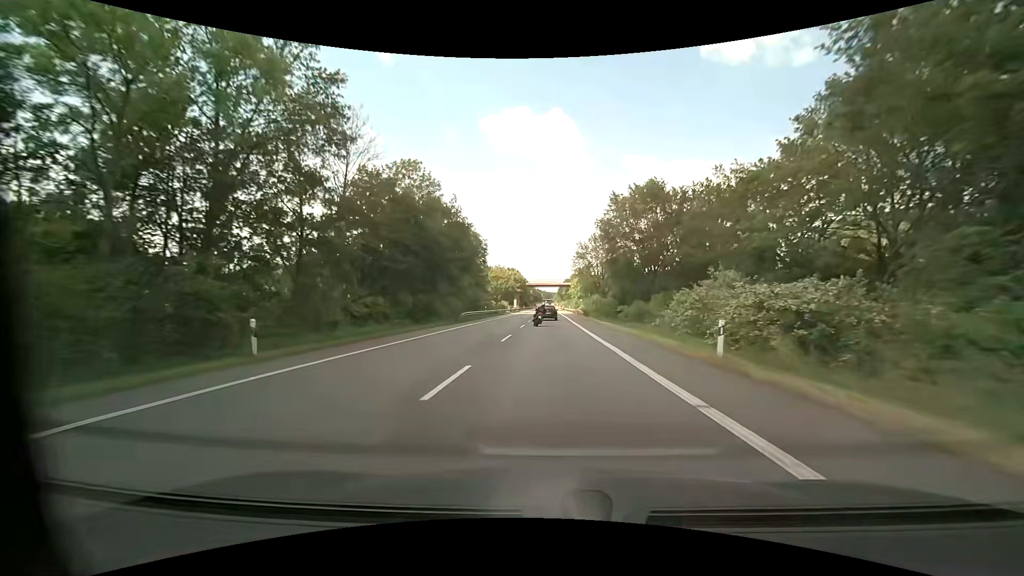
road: primary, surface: asphalt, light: Day
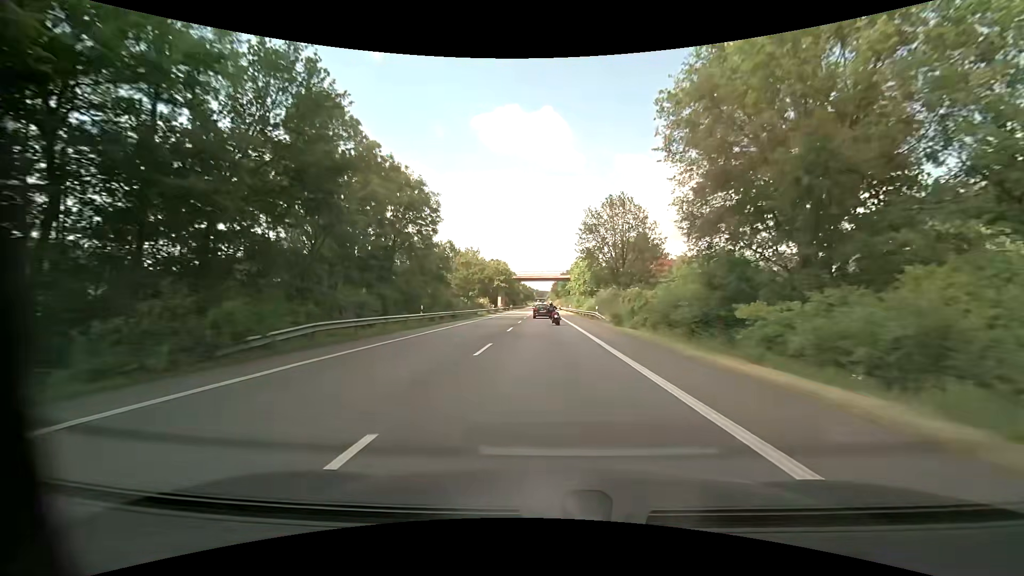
(+0.2, +30.3) m; +1°
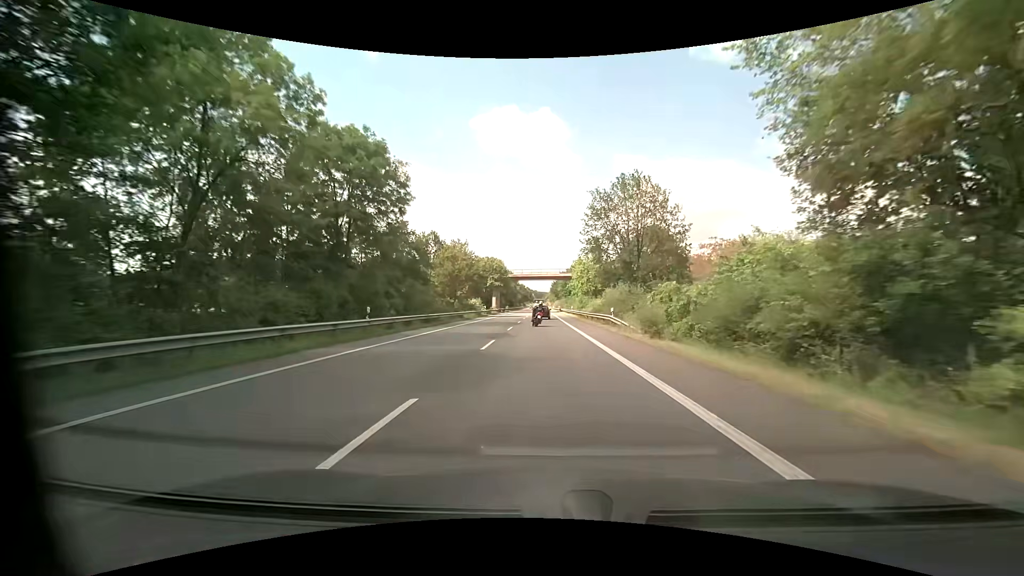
(0.0, +10.0) m; 0°
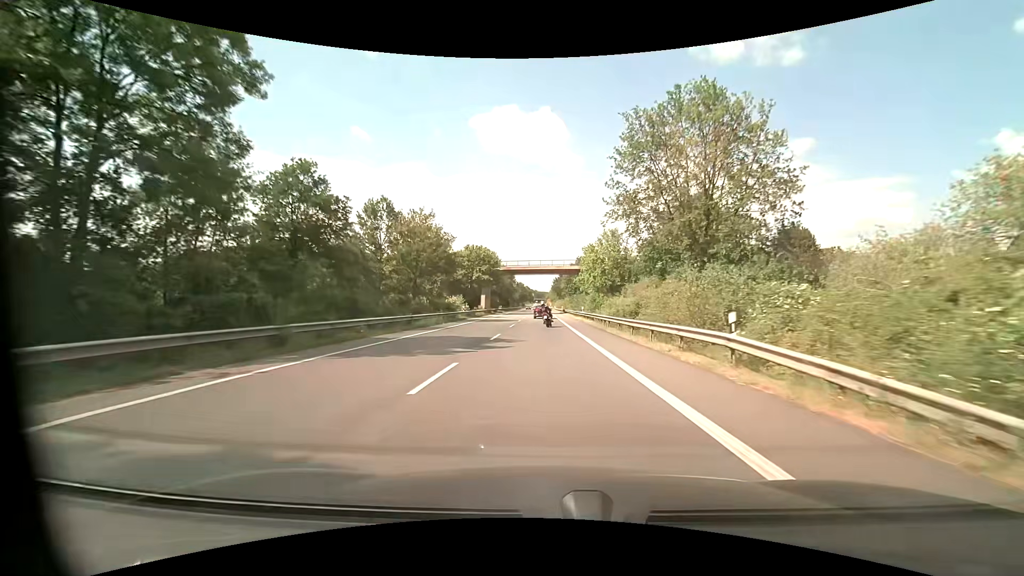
(-0.1, +20.0) m; 0°
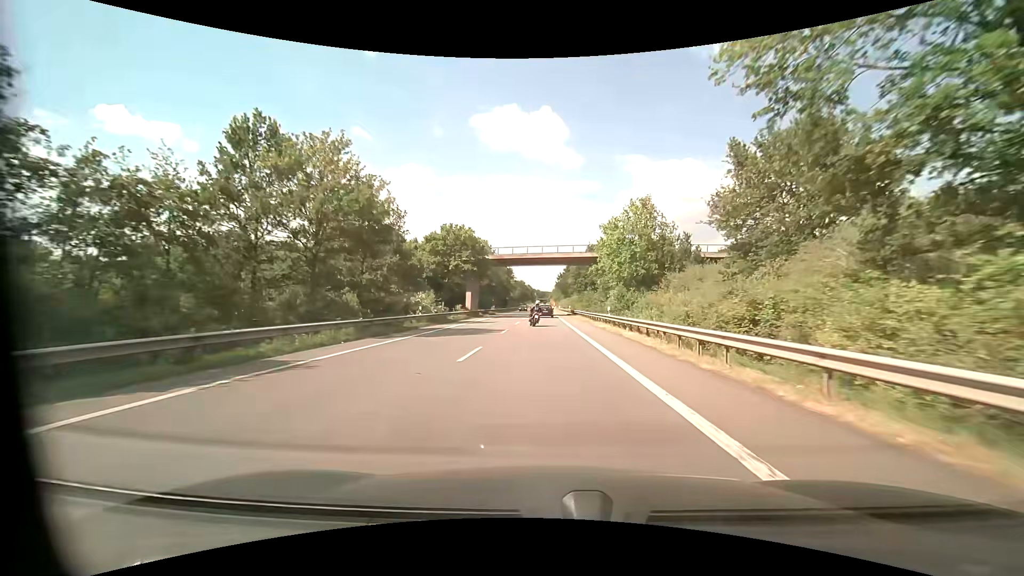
(-0.1, +19.8) m; -1°
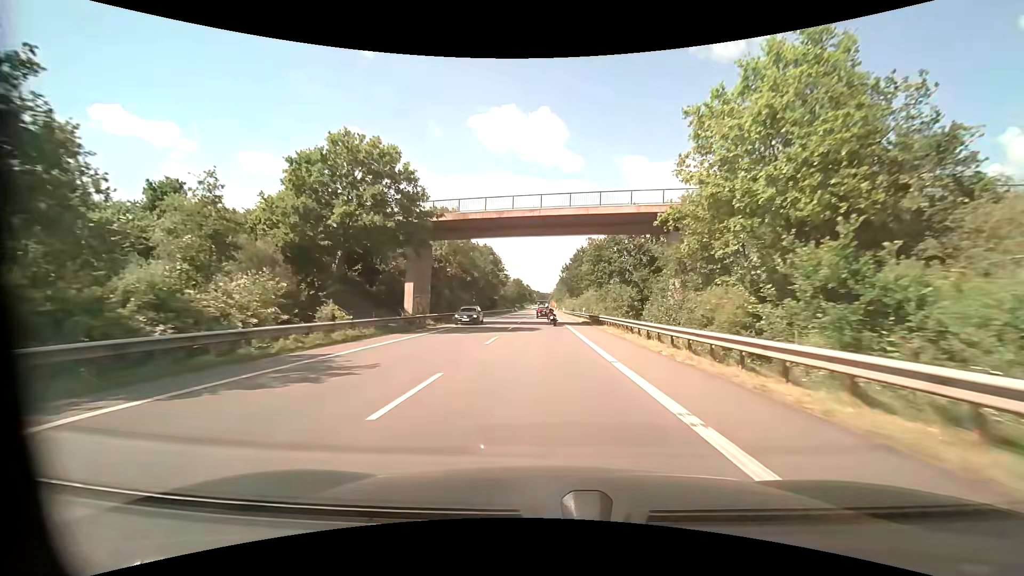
(+0.1, +30.5) m; 0°
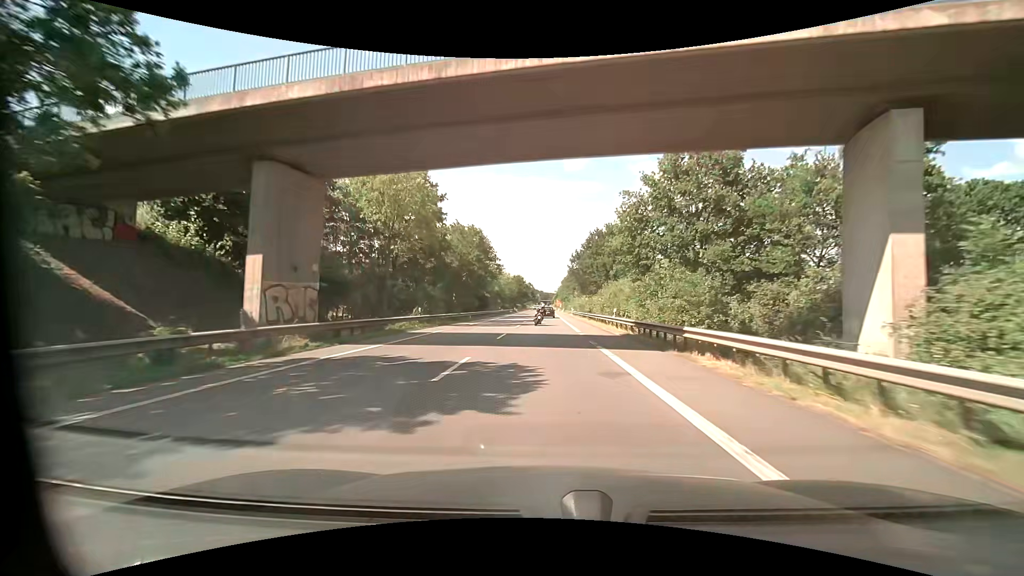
(-0.1, +21.2) m; 0°
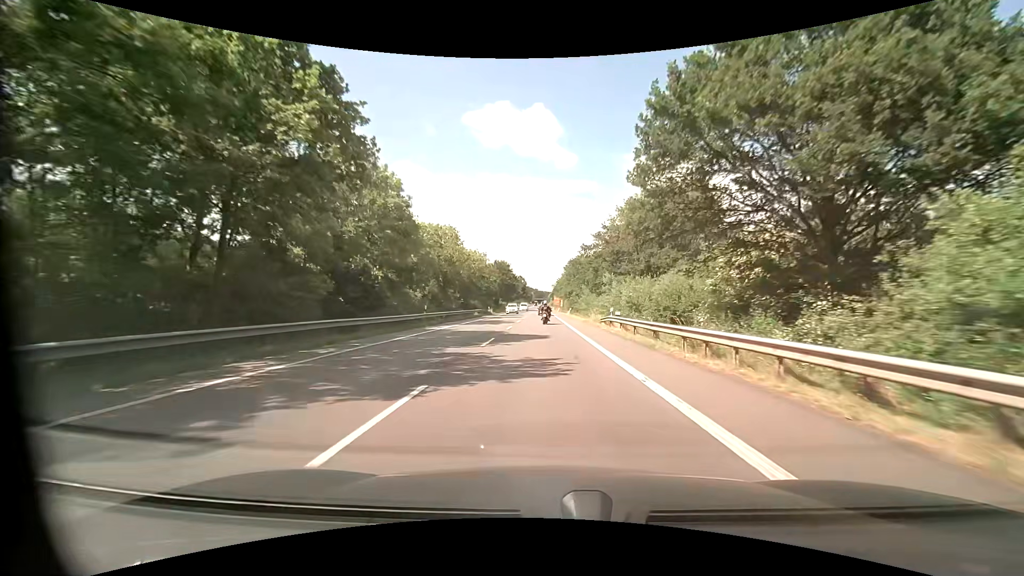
(+0.2, +53.3) m; +1°
(0, +10) (0, +20) (0, +30) (0, +40) (0, +50) (0, +60) (-1, +70) (-1, +80) (-1, +90) (-1, +100) m
